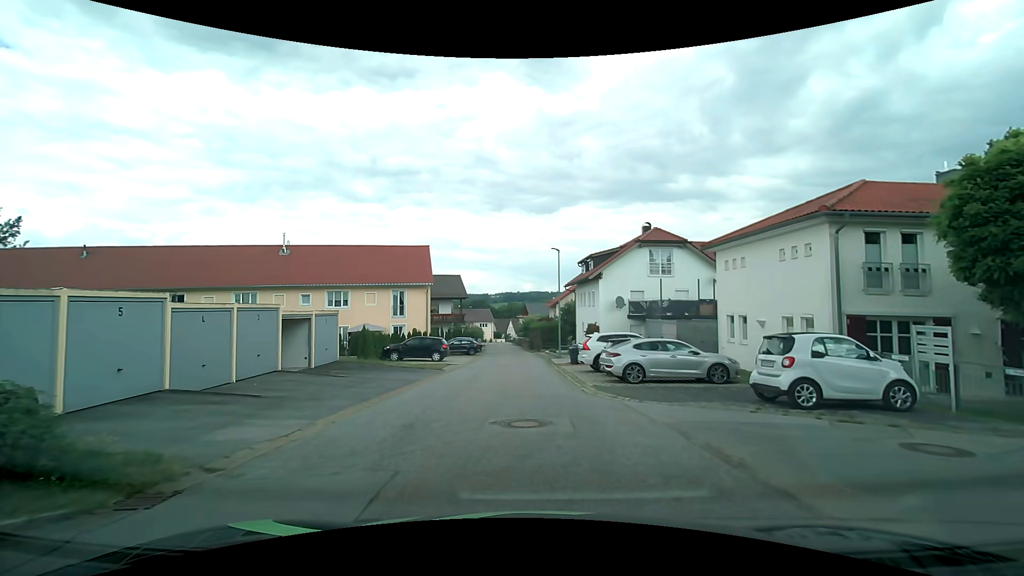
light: Day
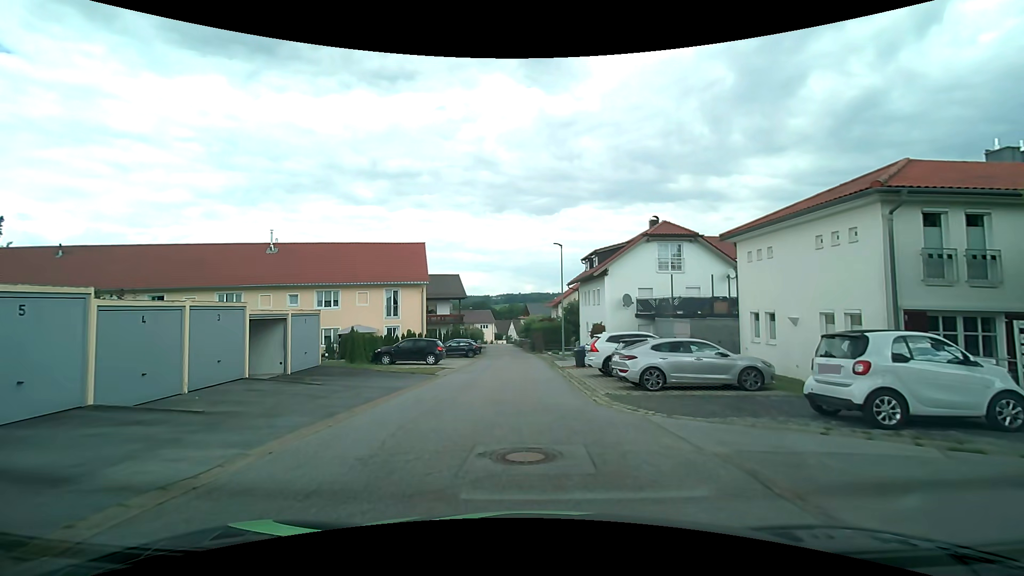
(0.0, +2.2) m; +1°
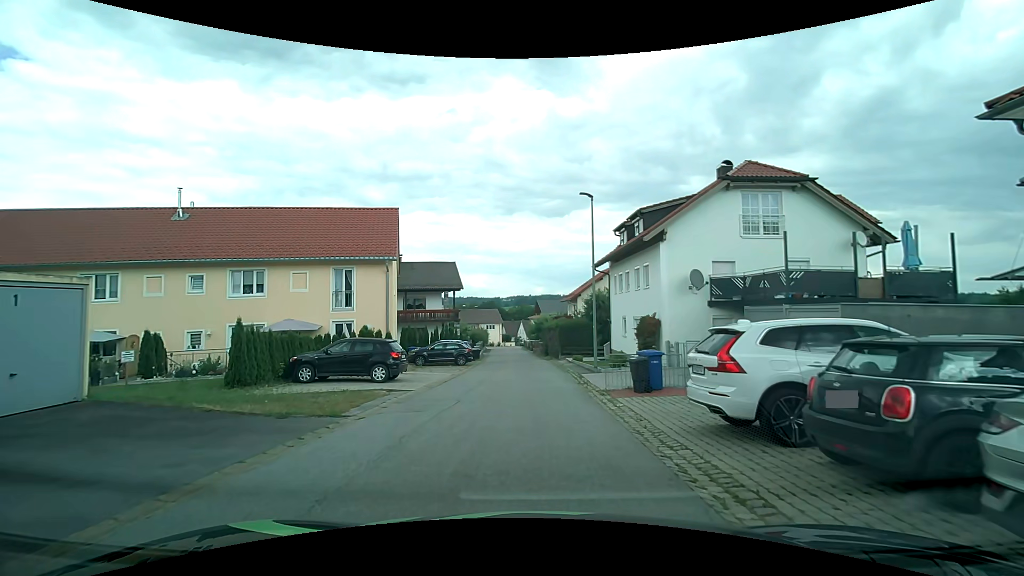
(-0.5, +12.1) m; -3°
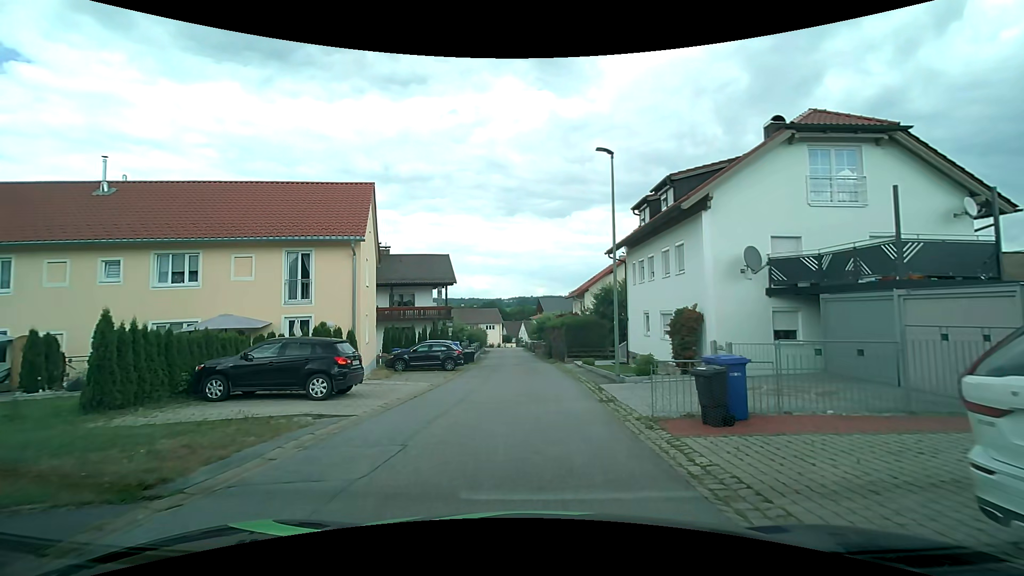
(0.0, +5.3) m; +1°
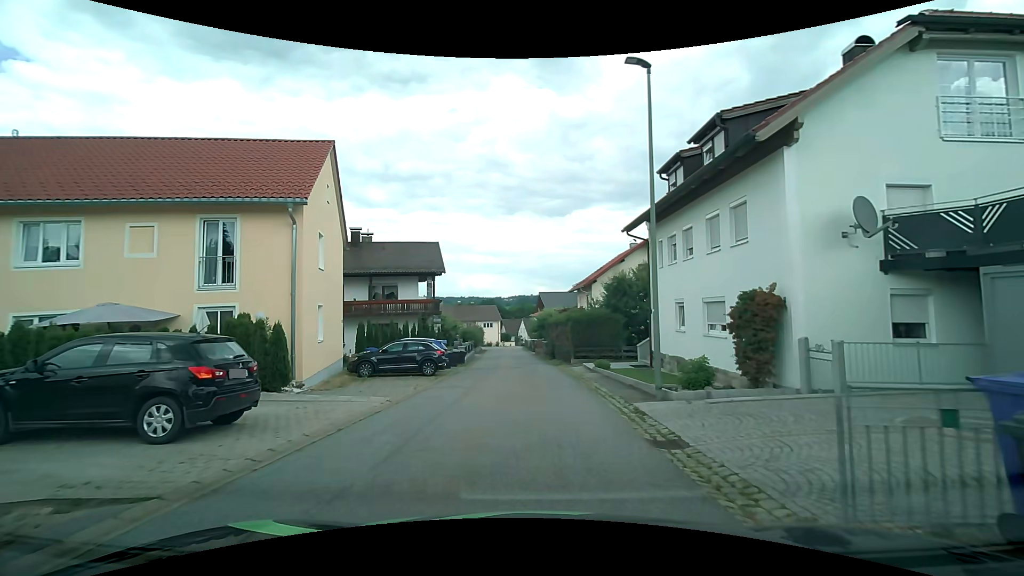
(0.0, +5.5) m; -1°
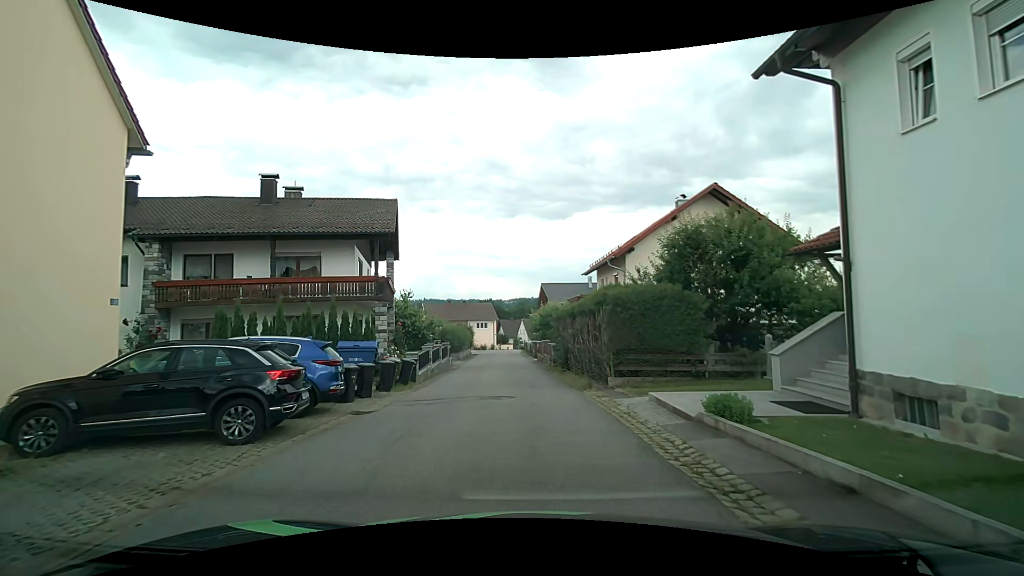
(+0.1, +14.0) m; 0°
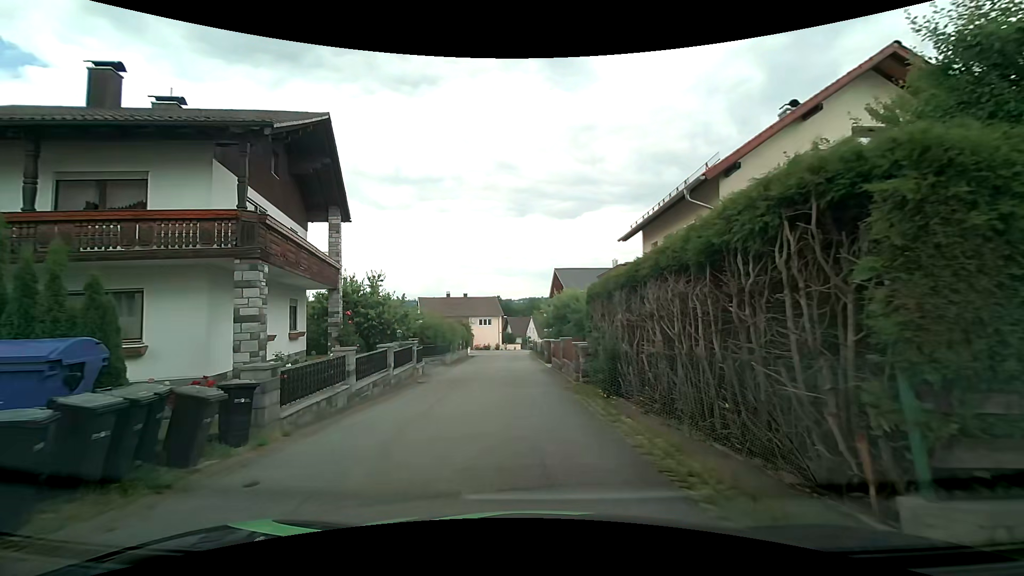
(-0.1, +11.6) m; -1°
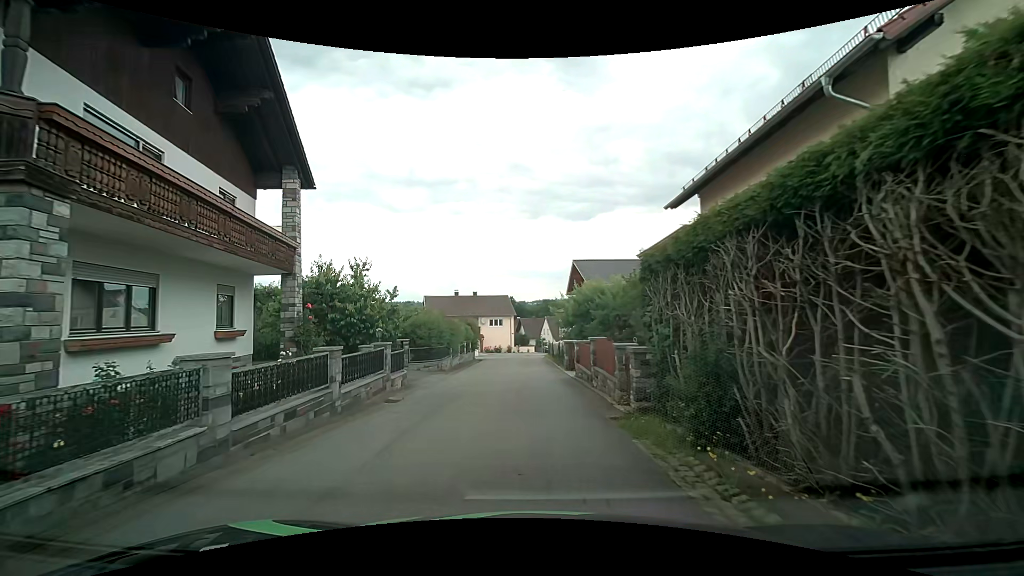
(-0.1, +5.9) m; -3°
